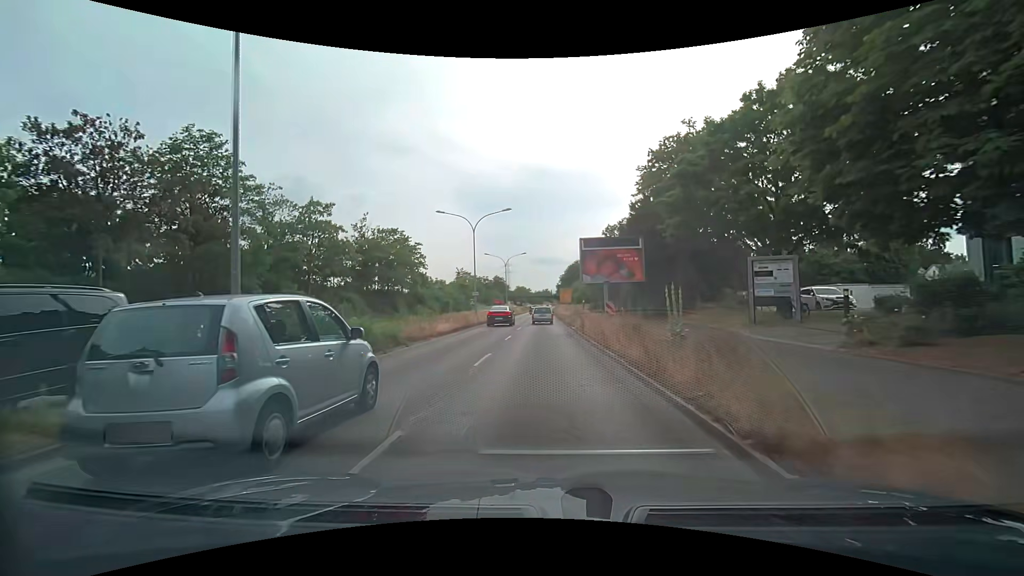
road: primary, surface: asphalt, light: Day
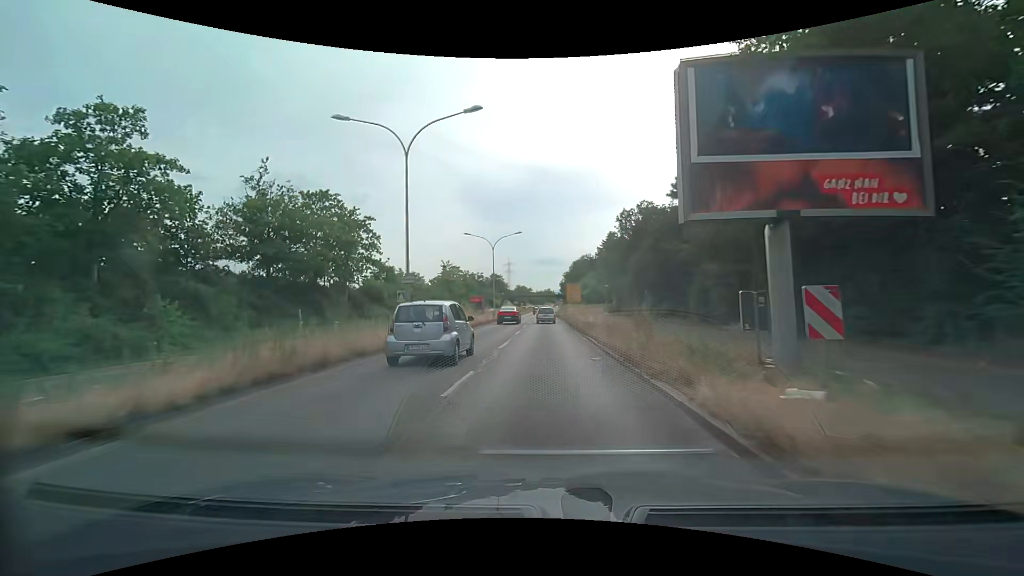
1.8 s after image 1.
(-0.1, +22.2) m; 0°
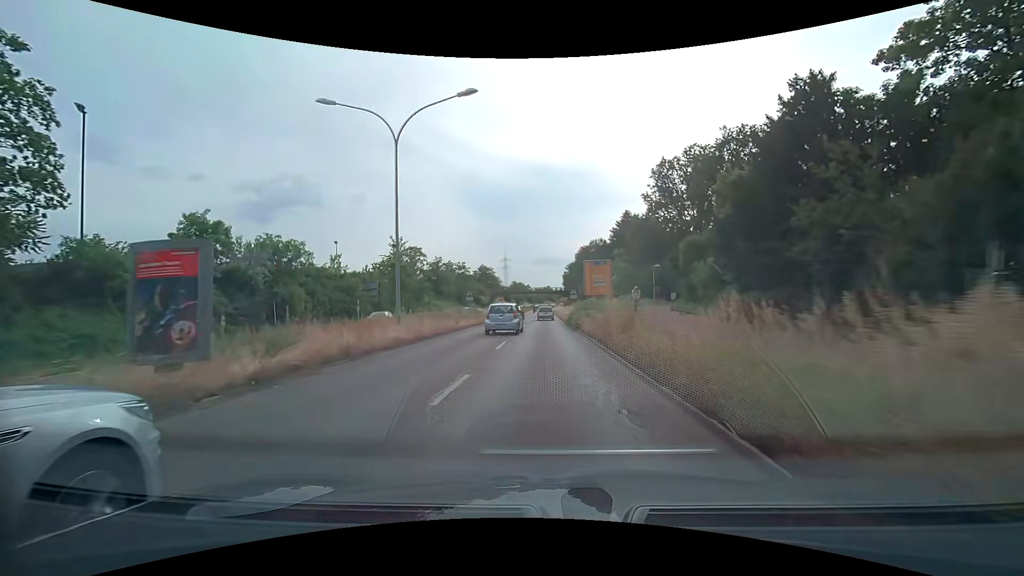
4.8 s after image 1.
(+0.1, +37.0) m; 0°
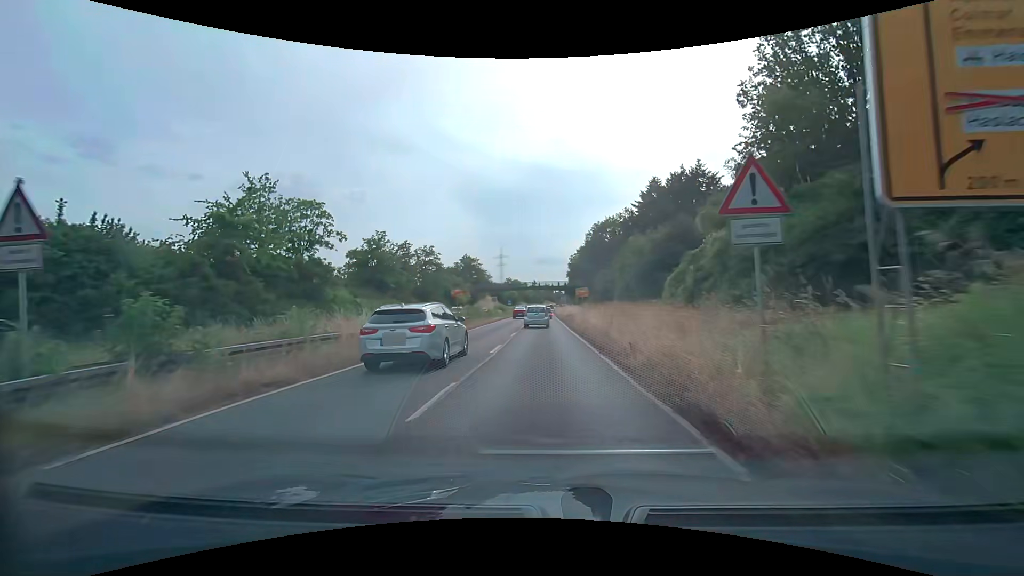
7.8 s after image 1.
(-0.2, +37.2) m; 0°
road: trunk
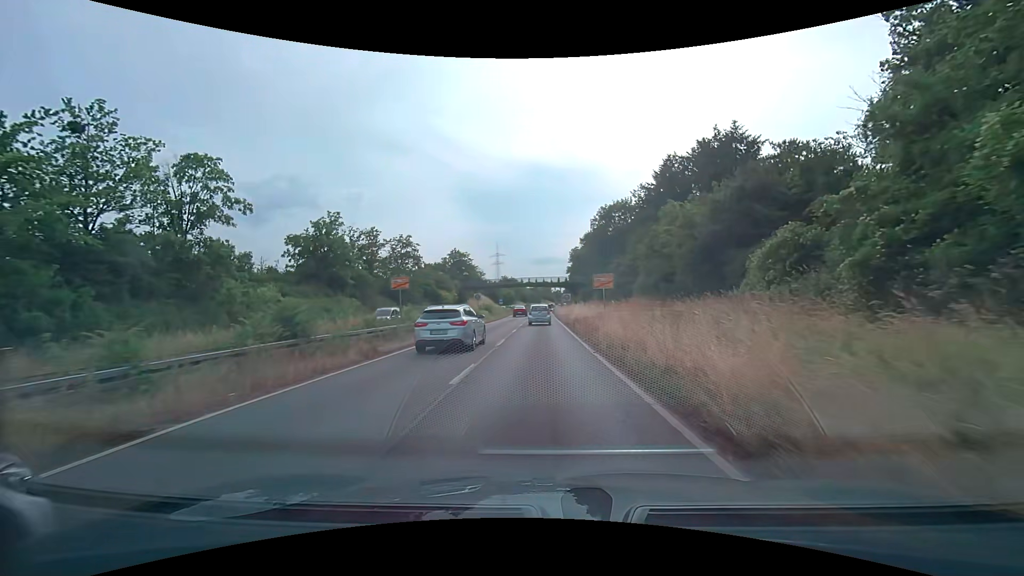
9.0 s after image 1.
(+0.1, +14.9) m; 0°
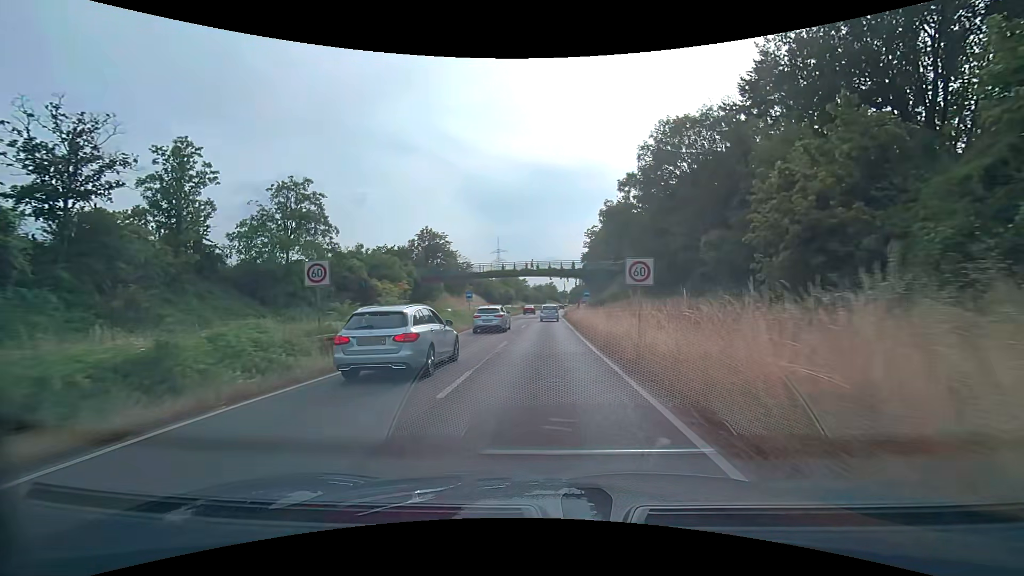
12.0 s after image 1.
(0.0, +37.2) m; 0°
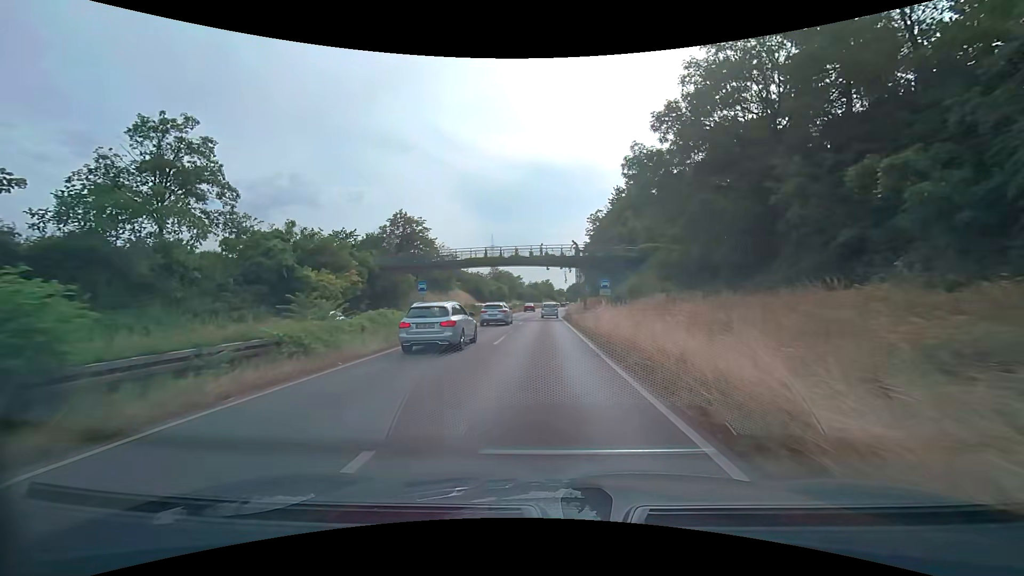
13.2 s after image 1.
(0.0, +14.9) m; 0°
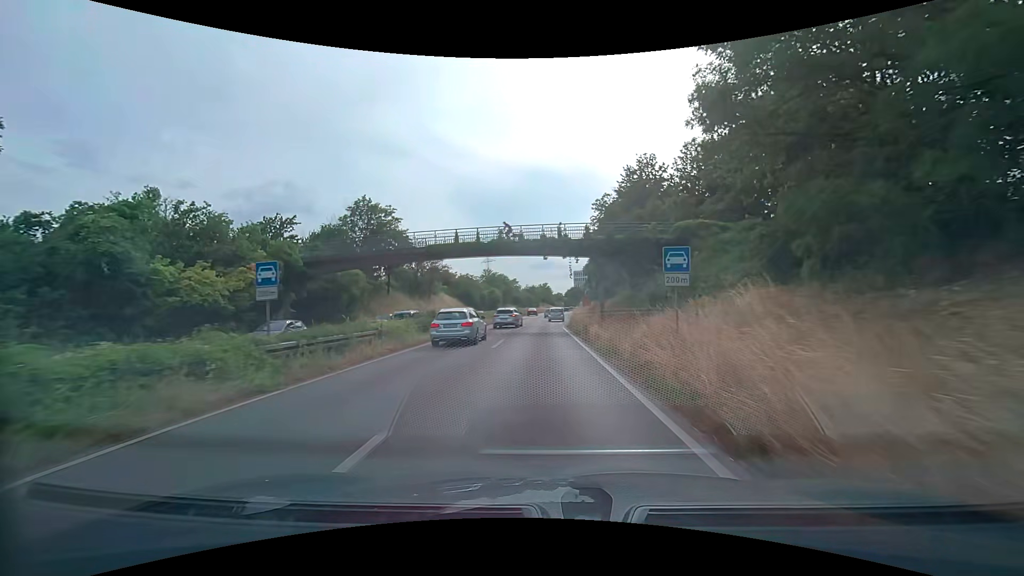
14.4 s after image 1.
(+0.1, +15.0) m; +1°
